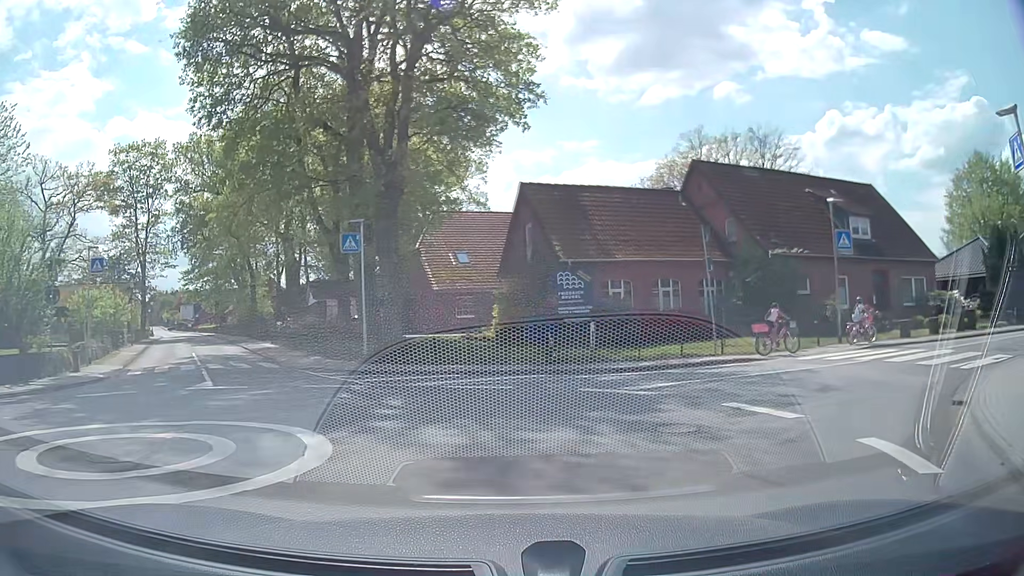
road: tertiary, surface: asphalt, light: Day
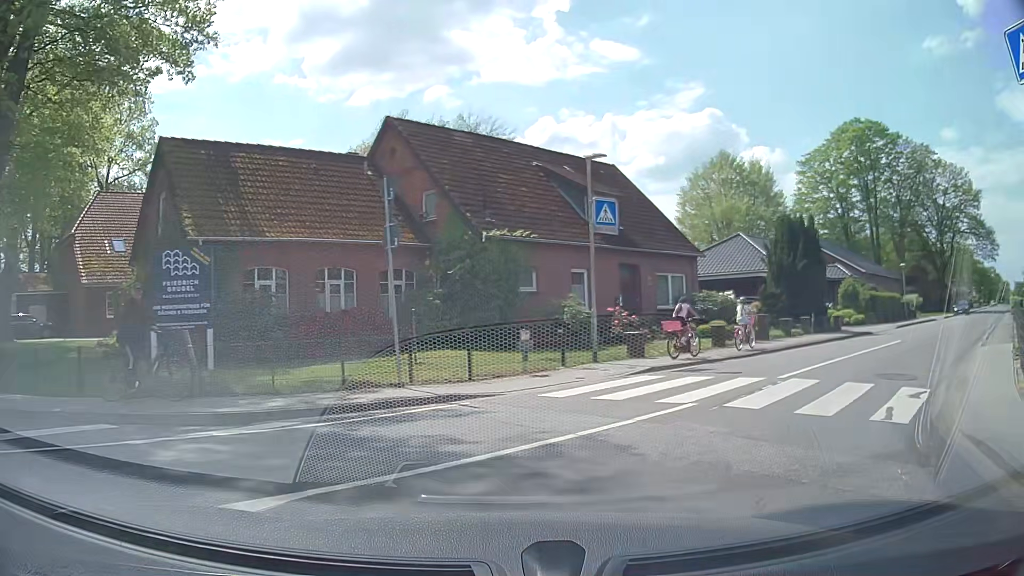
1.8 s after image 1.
(+1.5, +7.3) m; +26°
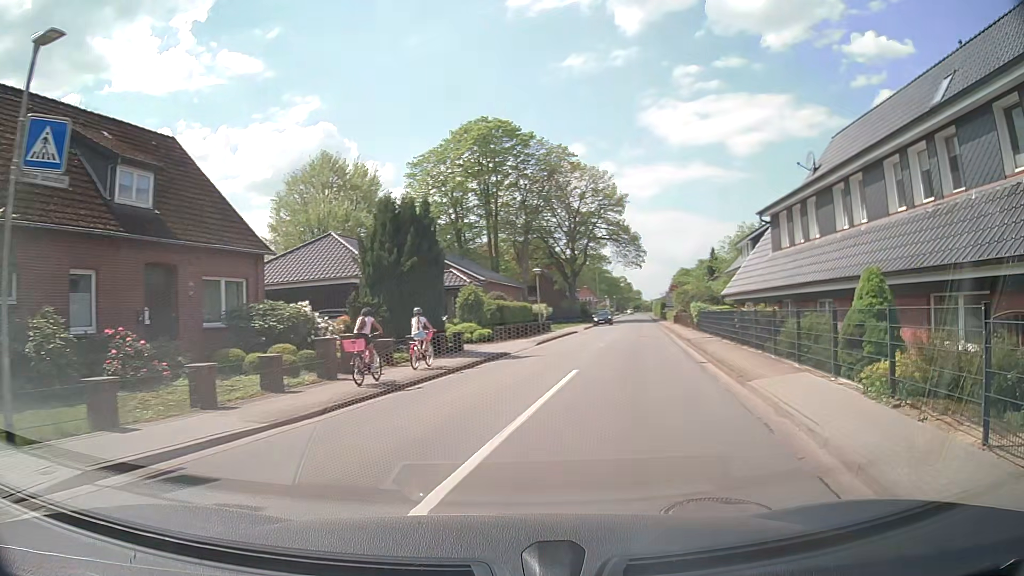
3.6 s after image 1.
(+2.2, +7.9) m; +33°
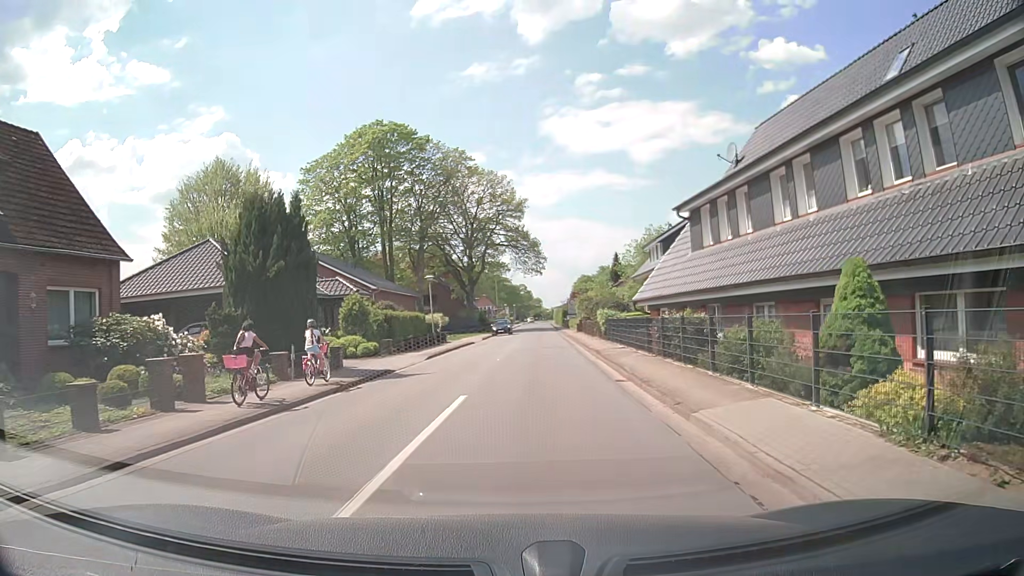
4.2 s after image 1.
(+0.3, +3.0) m; +9°
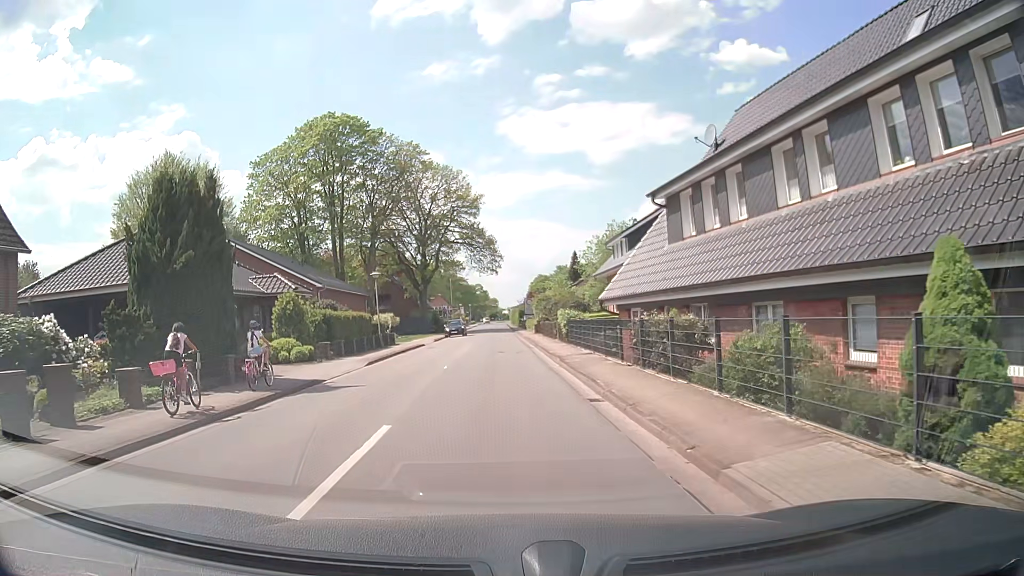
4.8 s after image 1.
(+0.1, +3.1) m; +4°
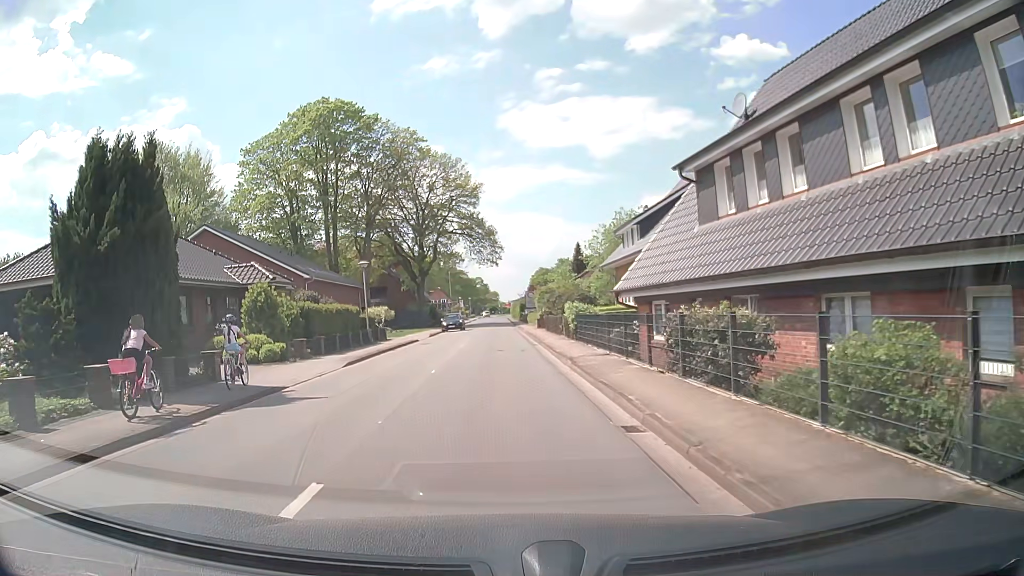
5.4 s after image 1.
(0.0, +3.4) m; -1°
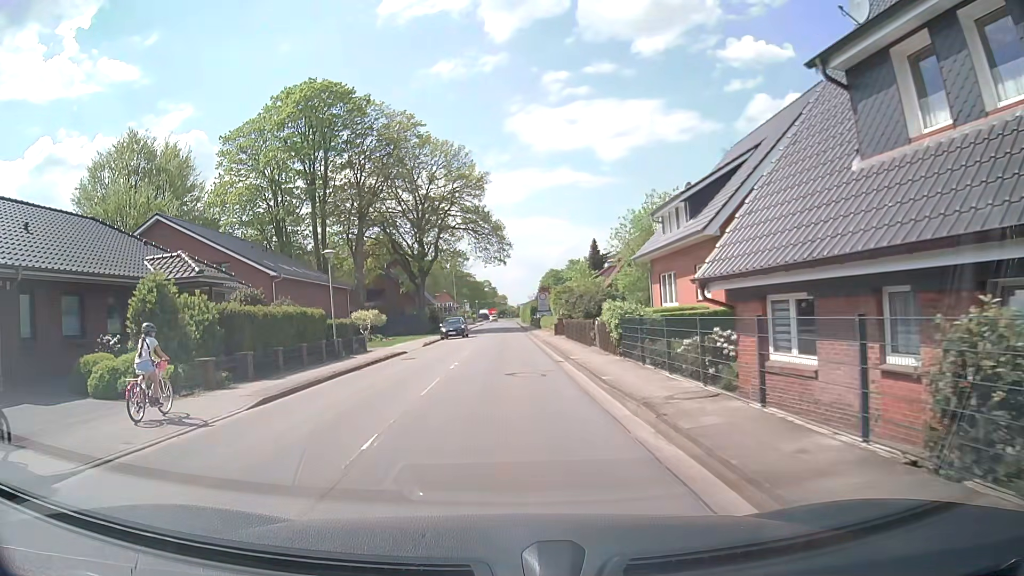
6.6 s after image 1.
(0.0, +8.5) m; 0°
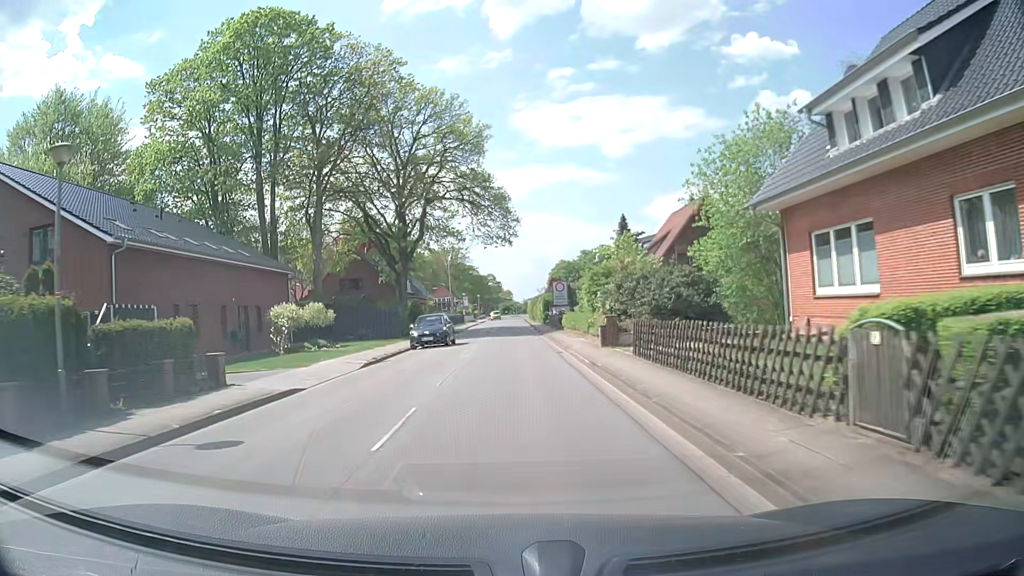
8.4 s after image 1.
(0.0, +17.3) m; 0°
(0, +10) (0, +20) (0, +30) (0, +40) (+1, +50) (+1, +60) (+1, +70) (+1, +80) (+1, +90) (+1, +100) m
